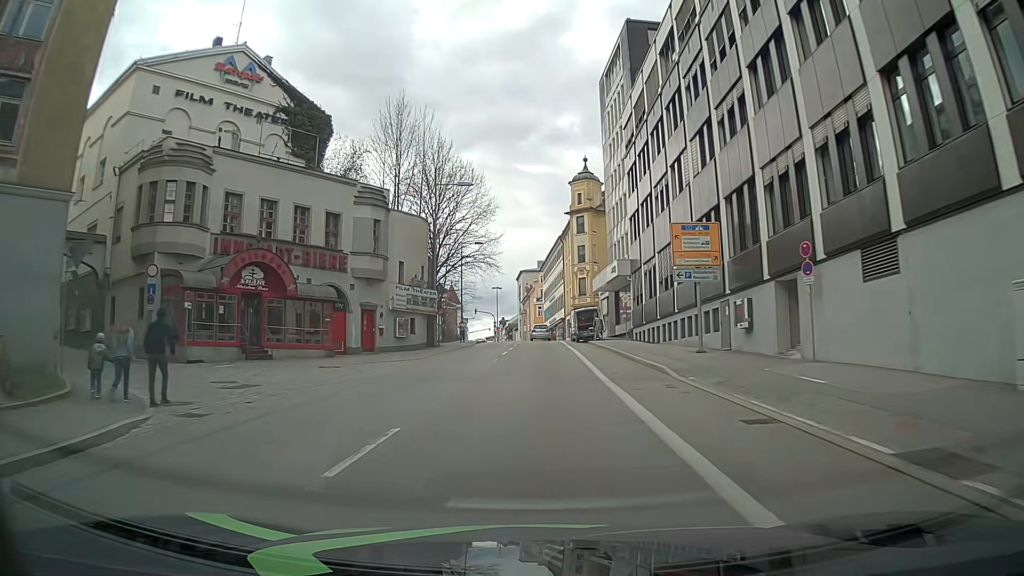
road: tertiary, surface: asphalt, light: Day
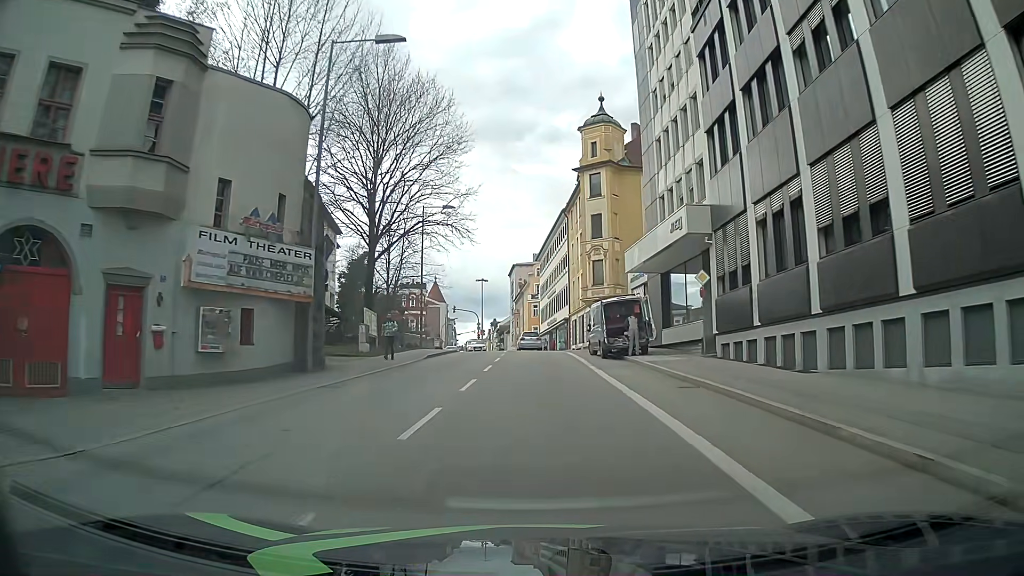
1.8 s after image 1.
(-0.2, +22.3) m; 0°
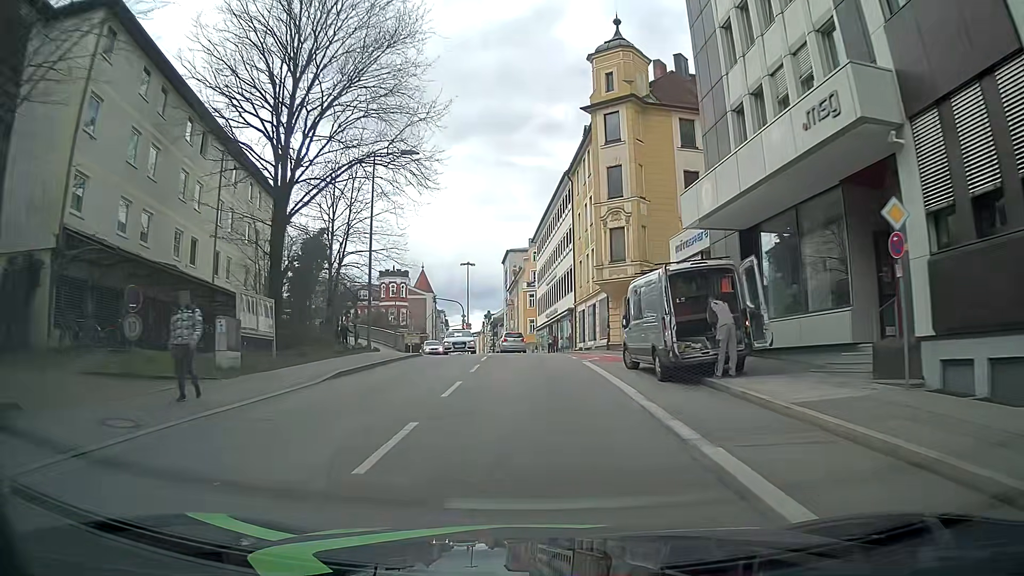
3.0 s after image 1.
(0.0, +13.8) m; -1°
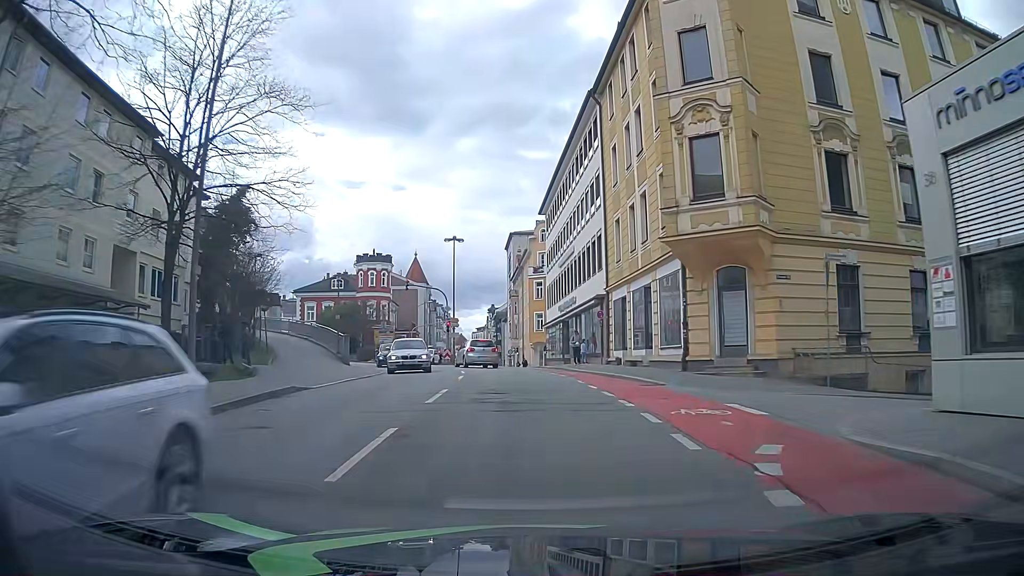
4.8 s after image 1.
(+0.2, +18.0) m; -1°
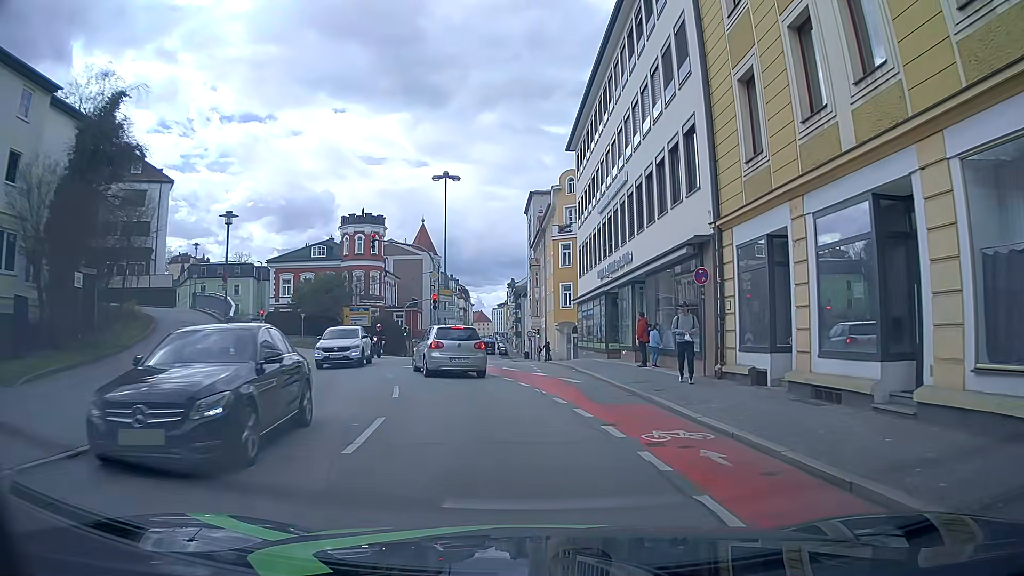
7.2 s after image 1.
(-0.1, +16.3) m; -2°
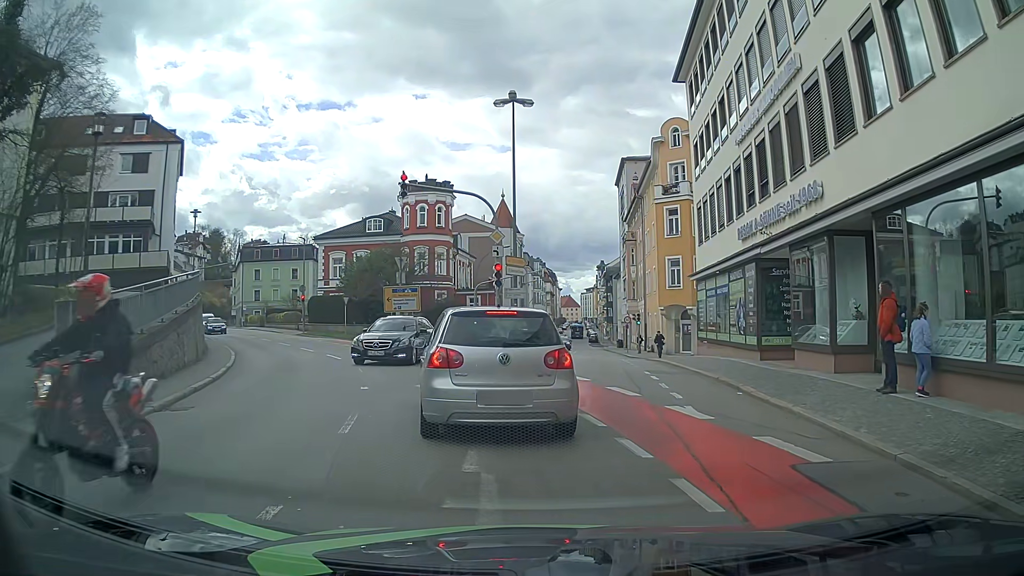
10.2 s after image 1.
(-0.7, +11.0) m; -10°
